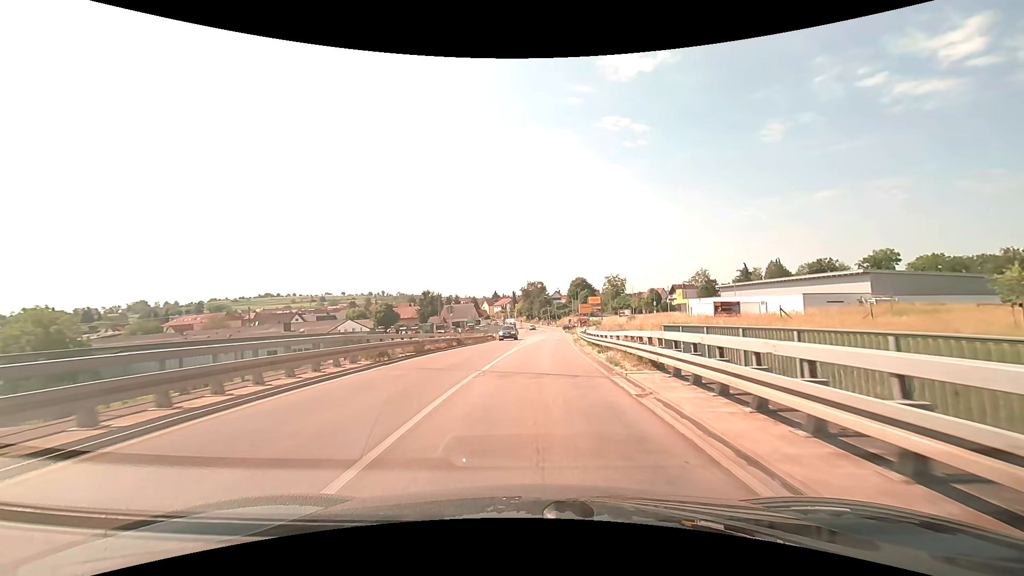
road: secondary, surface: asphalt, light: Day
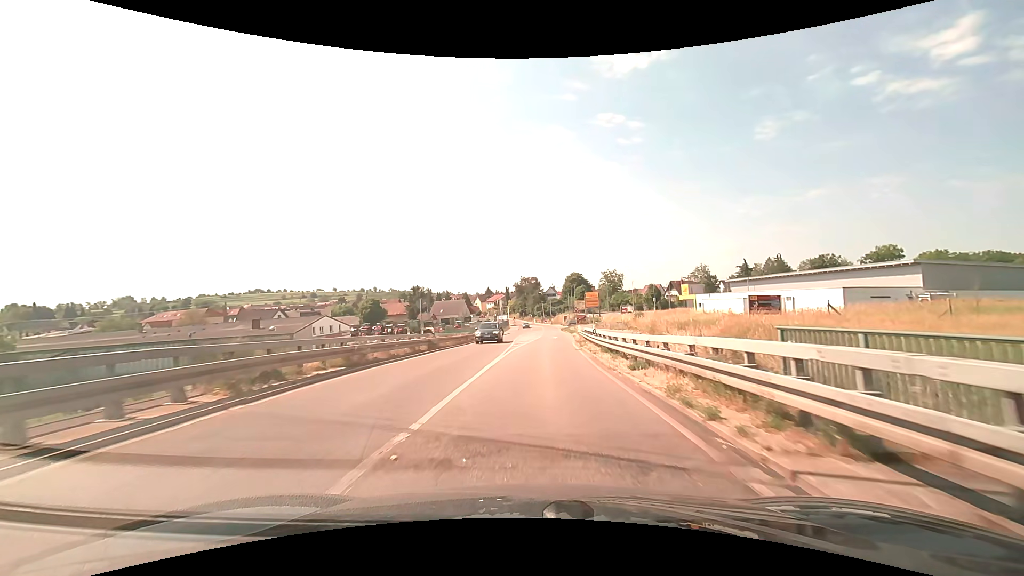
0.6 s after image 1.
(0.0, +7.6) m; +1°
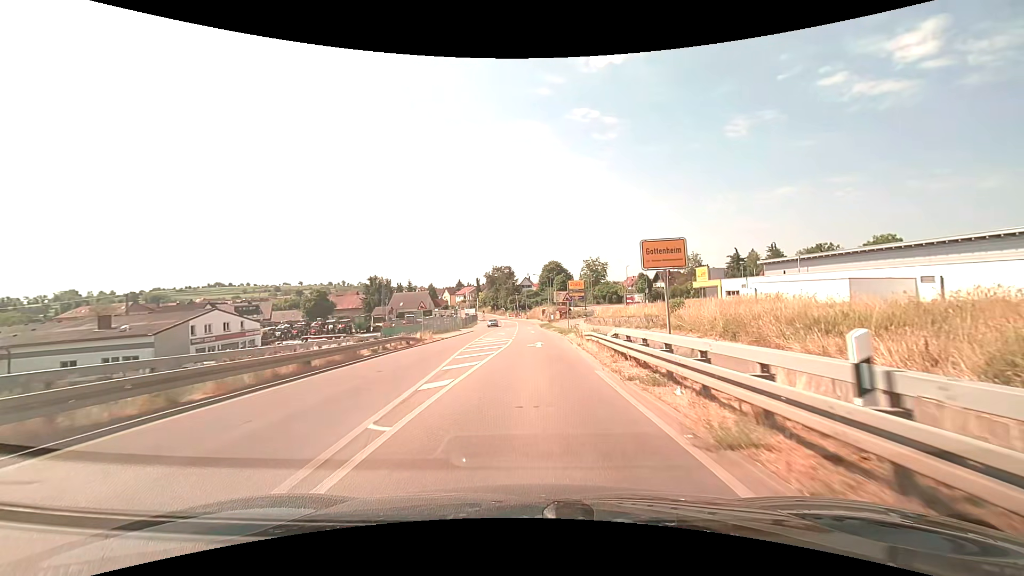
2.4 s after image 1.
(+0.6, +22.0) m; +3°
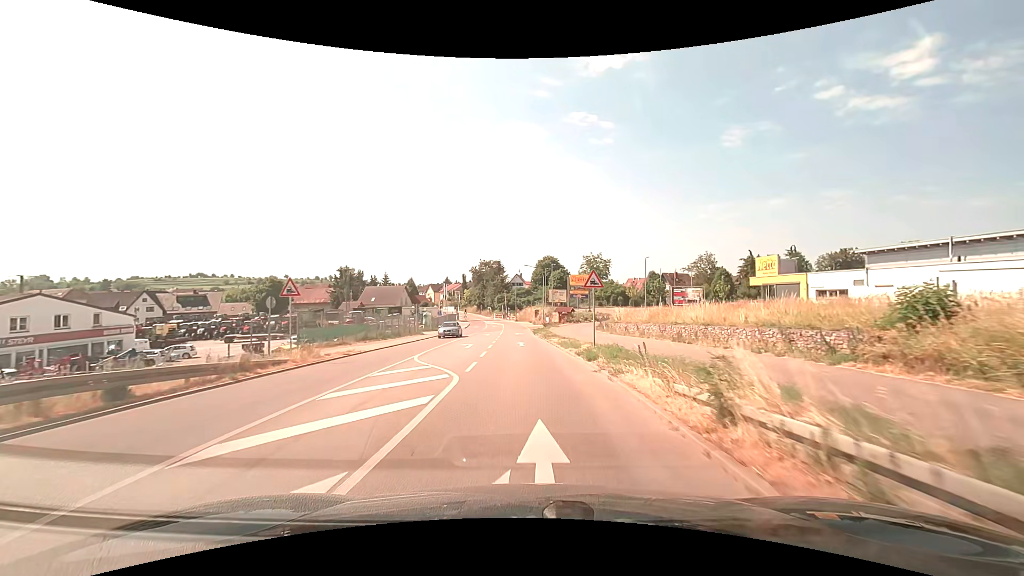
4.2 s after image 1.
(+0.4, +20.7) m; +1°
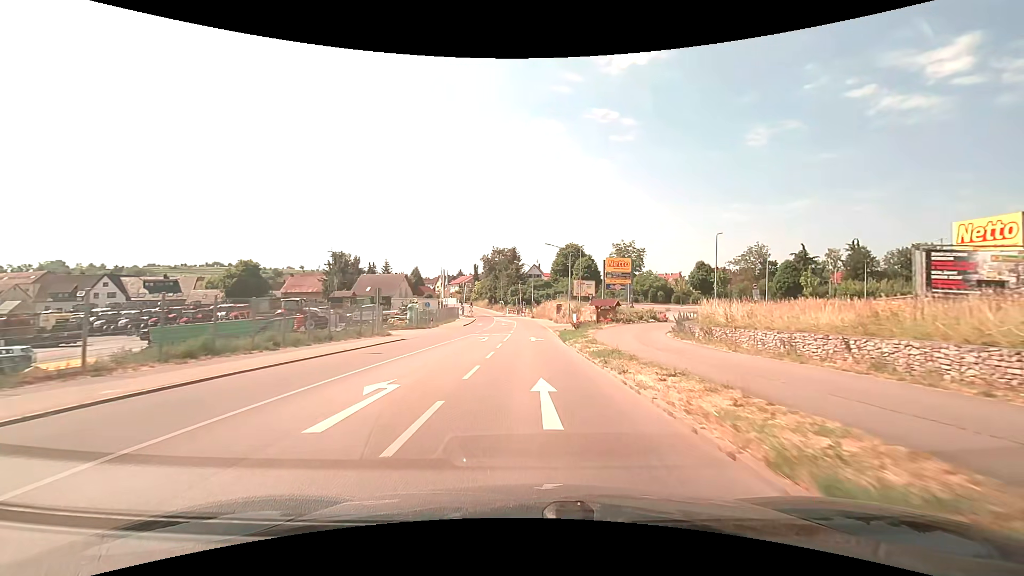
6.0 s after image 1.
(-0.3, +20.1) m; -2°
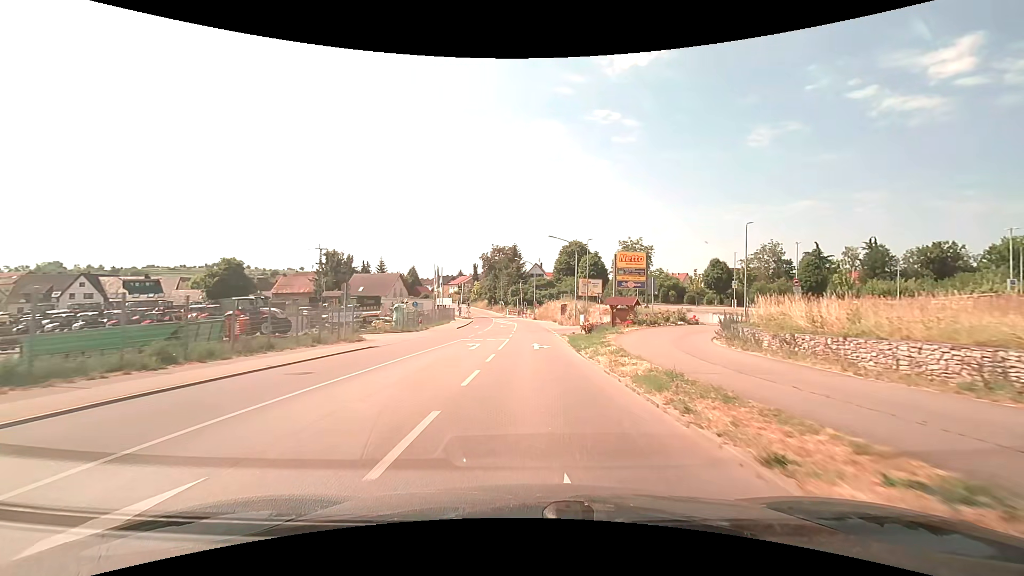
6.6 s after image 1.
(0.0, +6.6) m; 0°
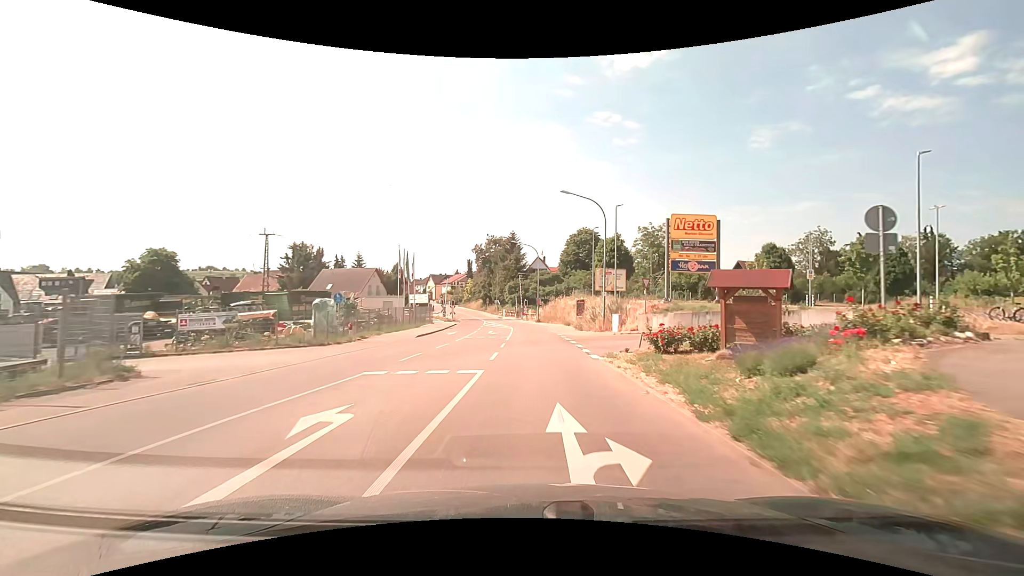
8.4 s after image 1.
(0.0, +19.5) m; 0°
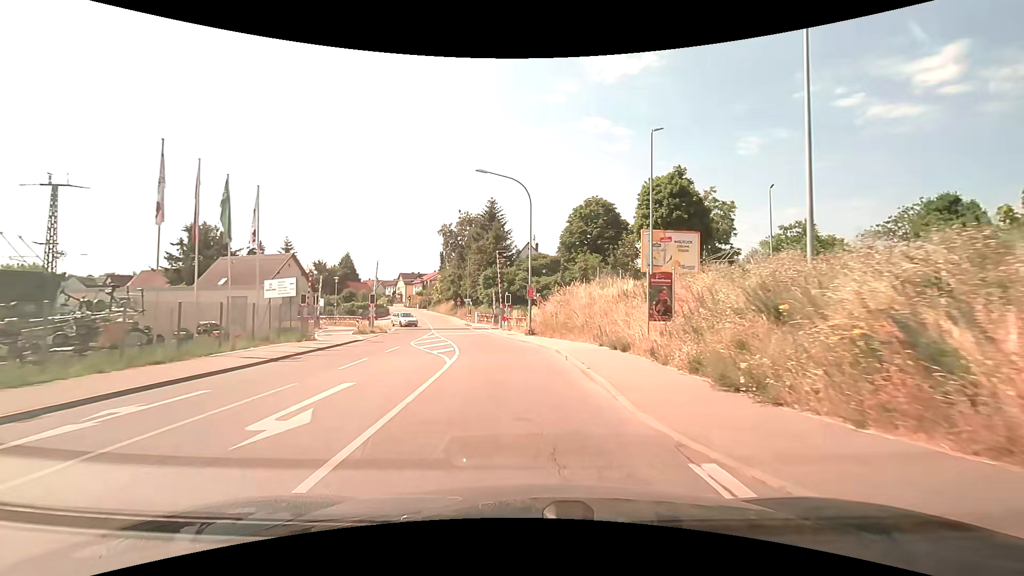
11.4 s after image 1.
(+0.3, +30.9) m; +1°
(0, +10) (-1, +20) (-3, +30) (-5, +40) (-8, +49) (-10, +59) (-12, +69) (-15, +78) (-17, +88) (-20, +98) m
